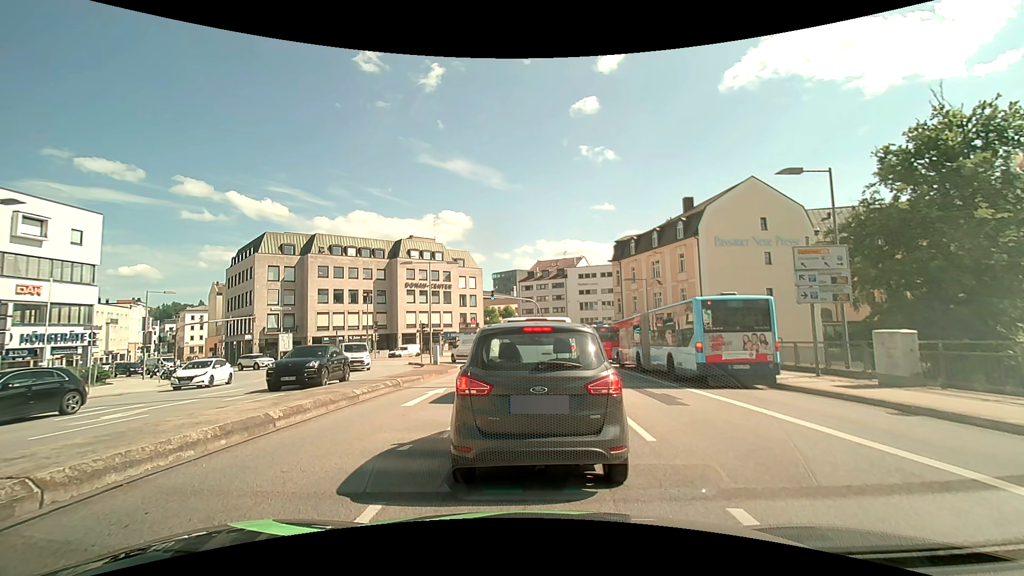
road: primary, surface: asphalt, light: Day
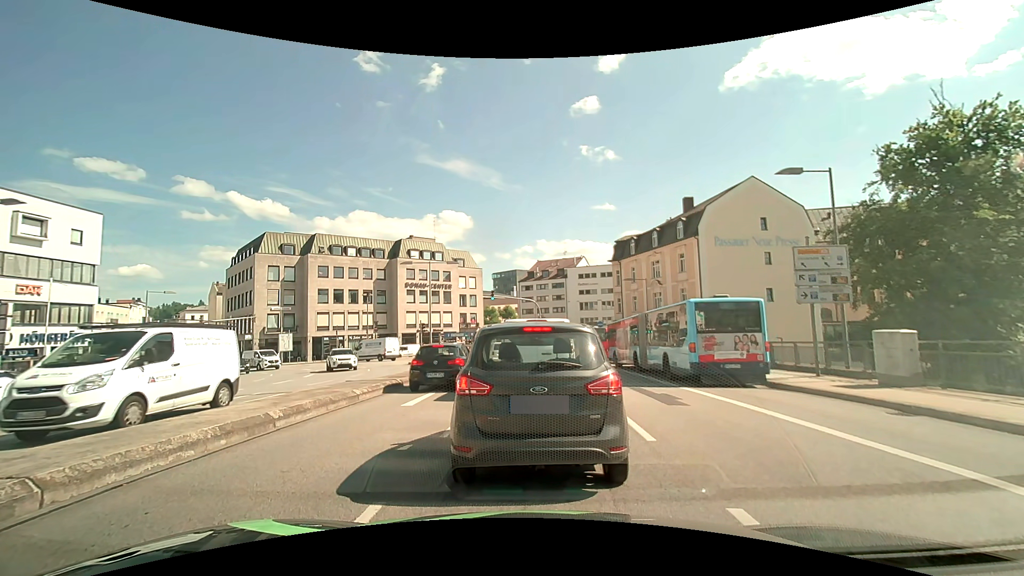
(0.0, 0.0) m; 0°
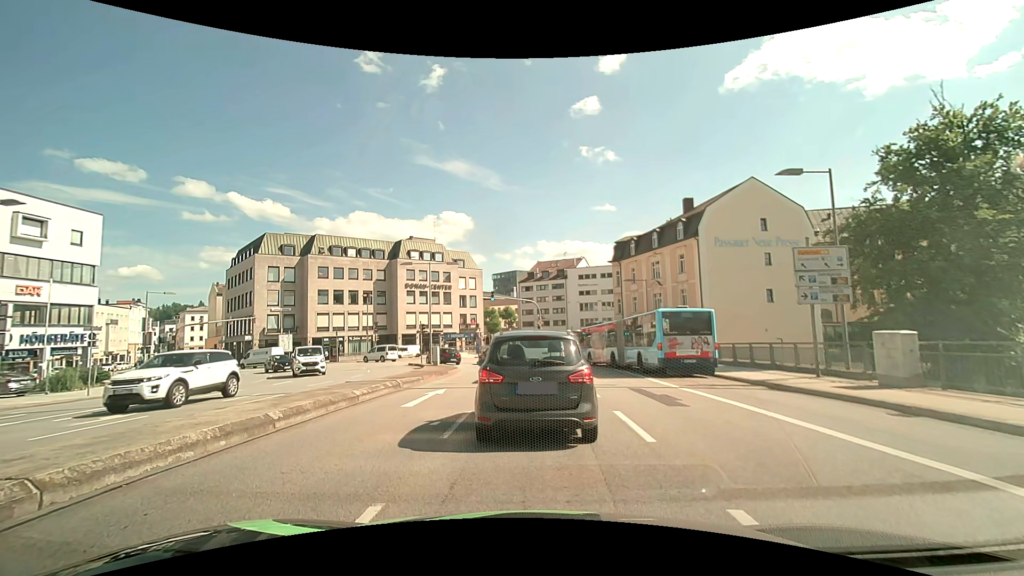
(0.0, 0.0) m; 0°
